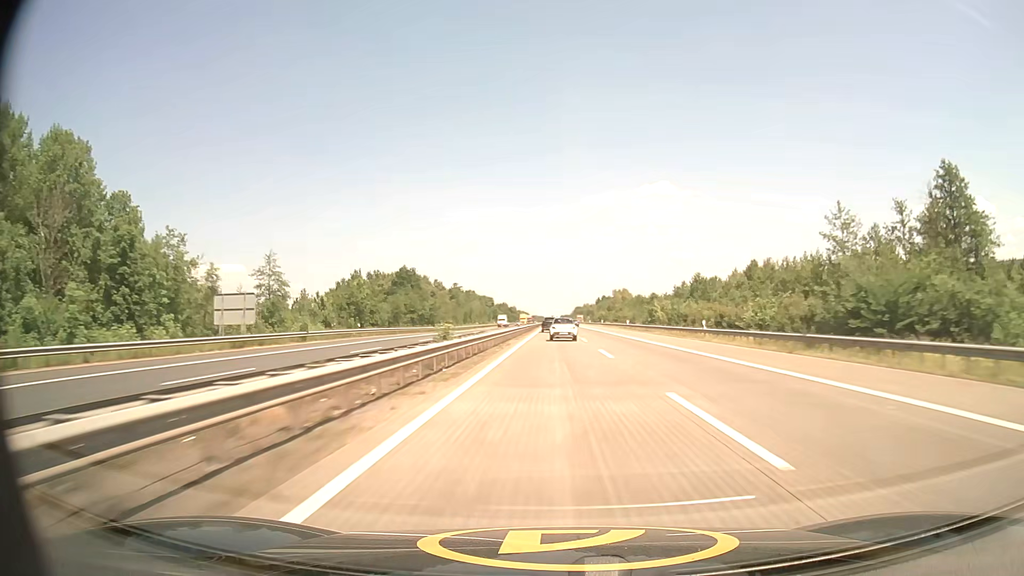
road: motorway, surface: asphalt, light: Day
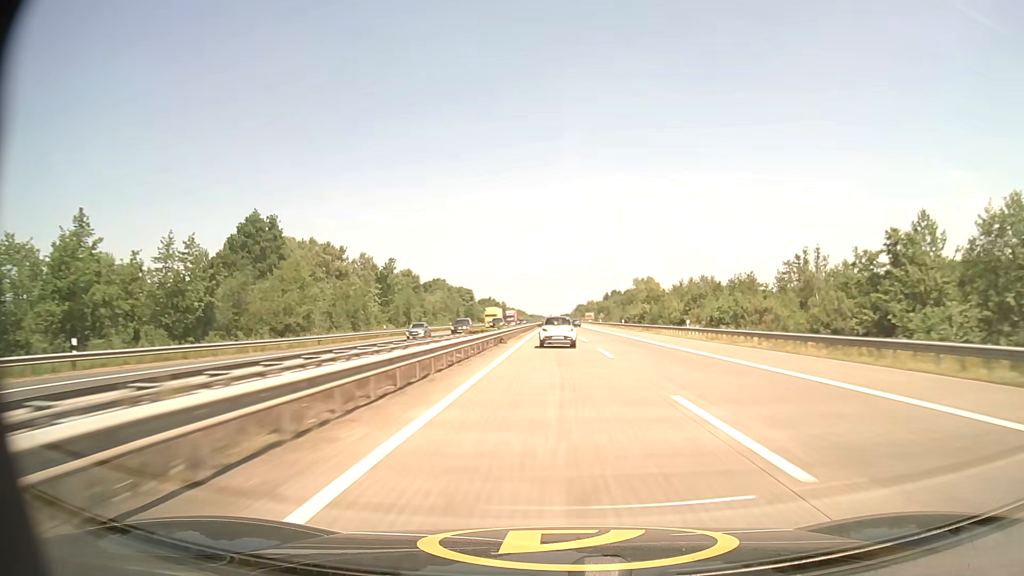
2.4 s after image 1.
(+0.1, +89.5) m; 0°
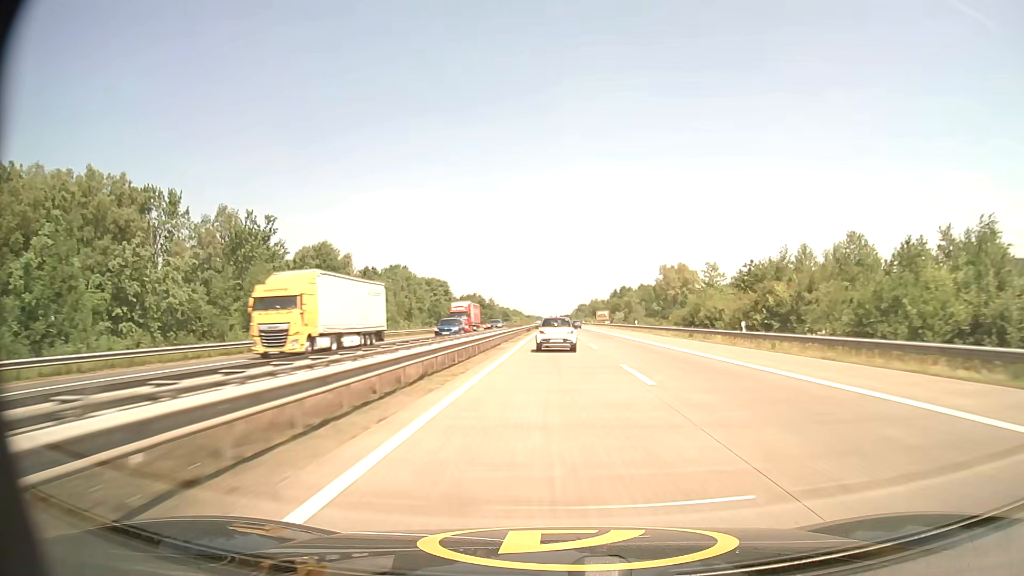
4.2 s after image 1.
(0.0, +63.1) m; 0°
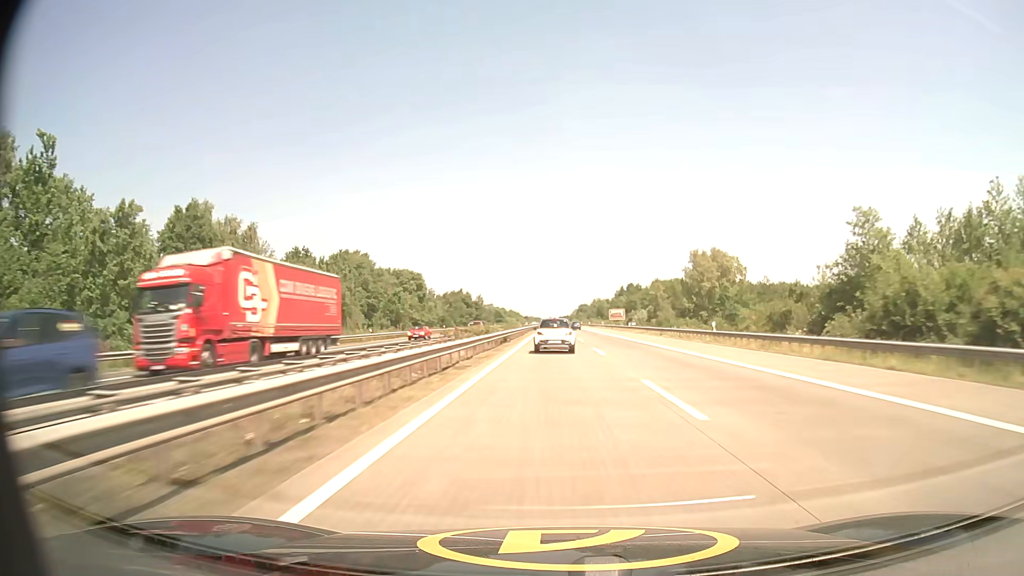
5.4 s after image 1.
(0.0, +41.0) m; 0°
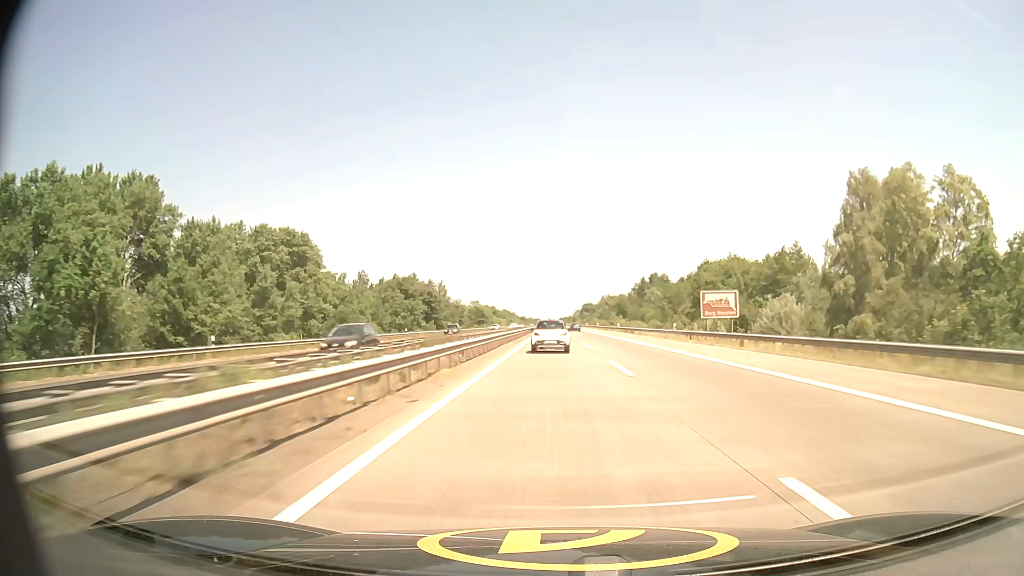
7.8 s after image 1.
(0.0, +81.7) m; 0°
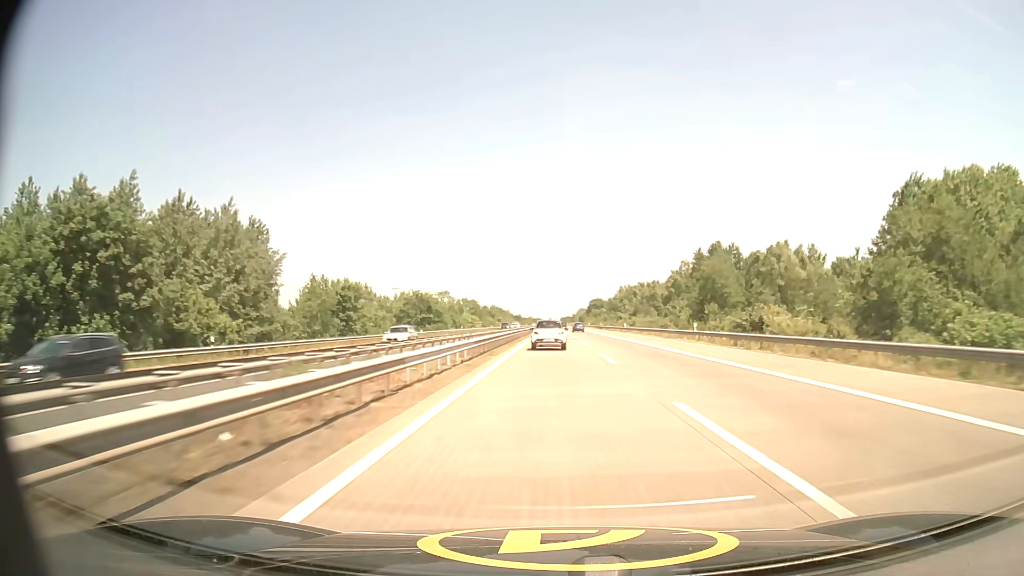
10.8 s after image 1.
(-0.2, +104.1) m; 0°
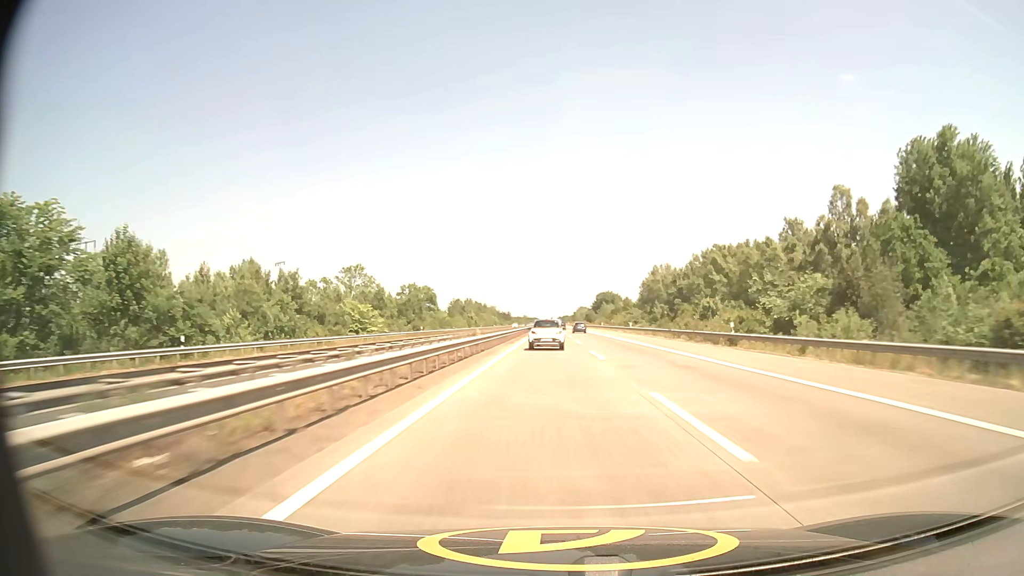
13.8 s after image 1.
(+0.2, +106.9) m; 0°
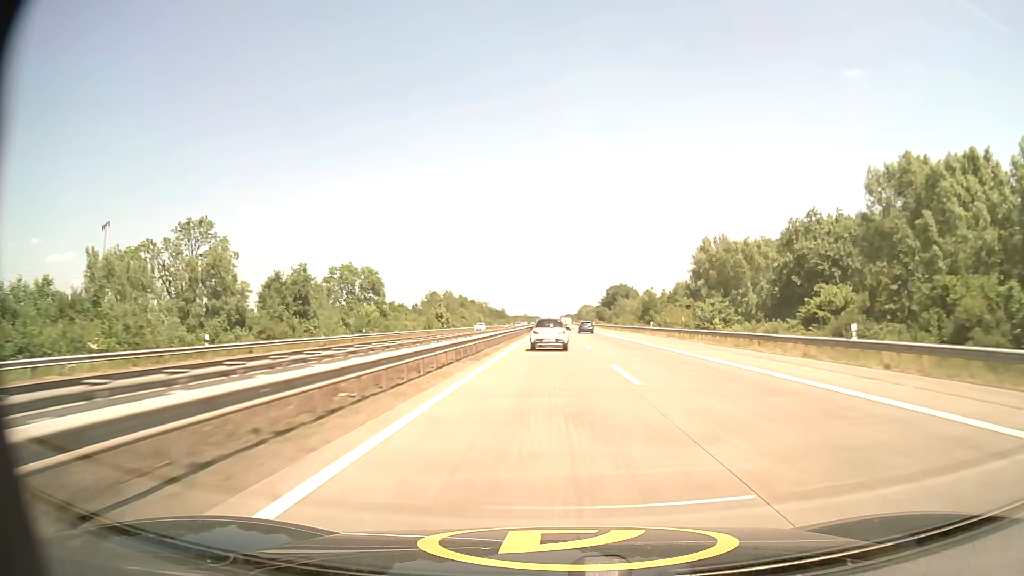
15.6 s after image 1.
(-0.1, +64.1) m; 0°
(0, +10) (0, +20) (0, +30) (0, +40) (0, +50) (0, +60) (0, +70) (0, +80) (0, +90) (0, +100) m
